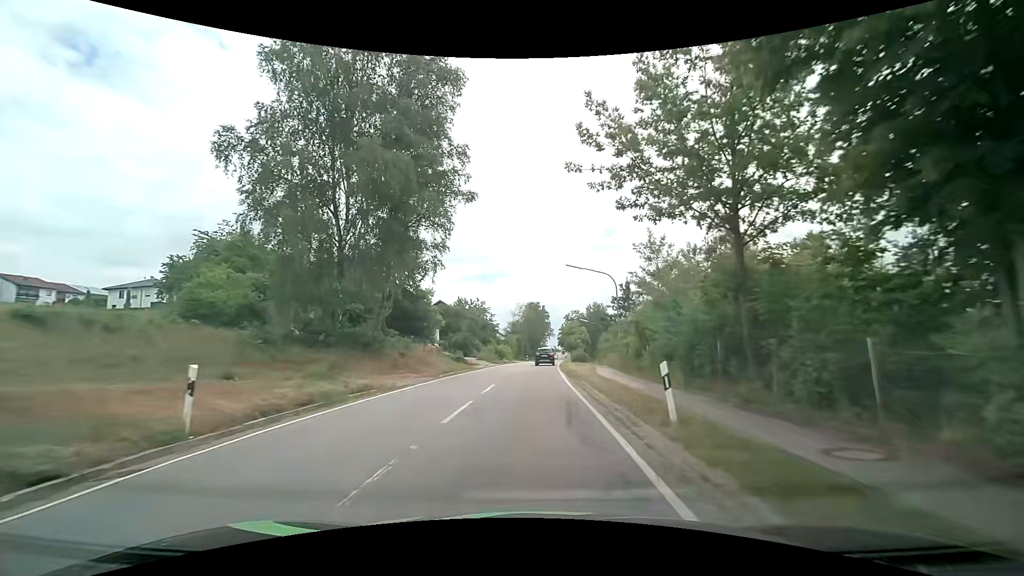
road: tertiary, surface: asphalt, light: Day
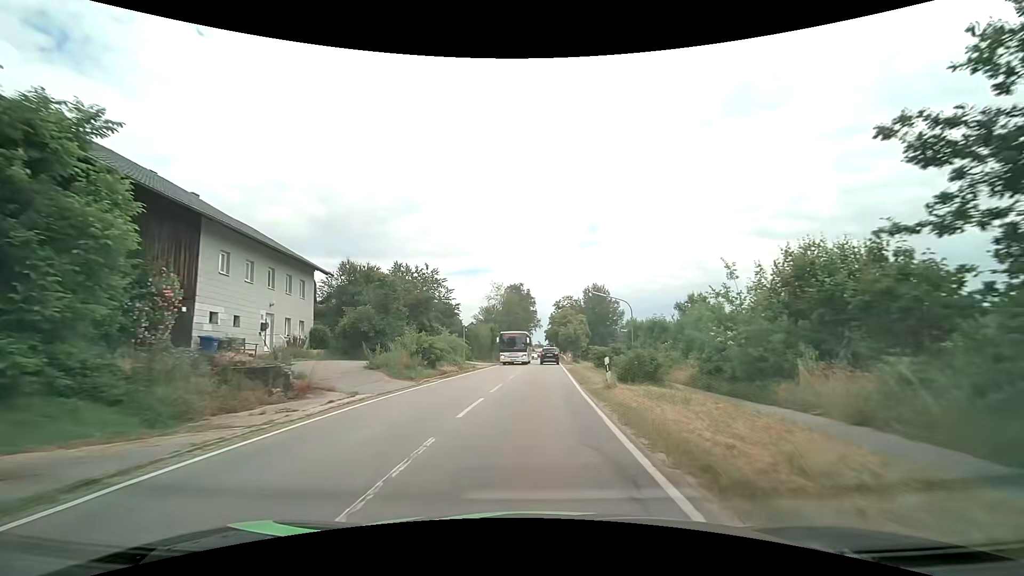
(+0.2, +35.4) m; +2°
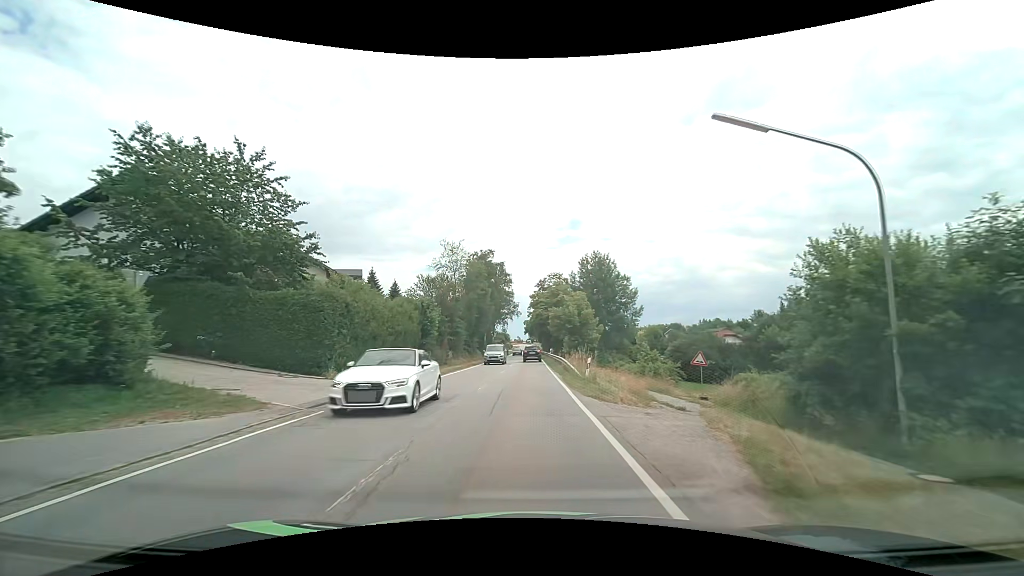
(+0.9, +36.6) m; +2°
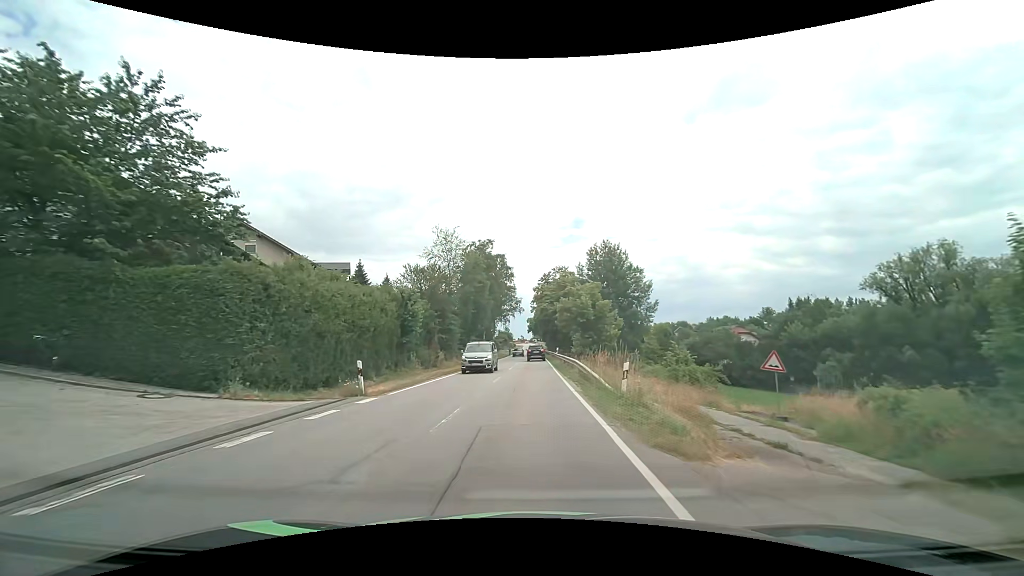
(0.0, +7.5) m; 0°
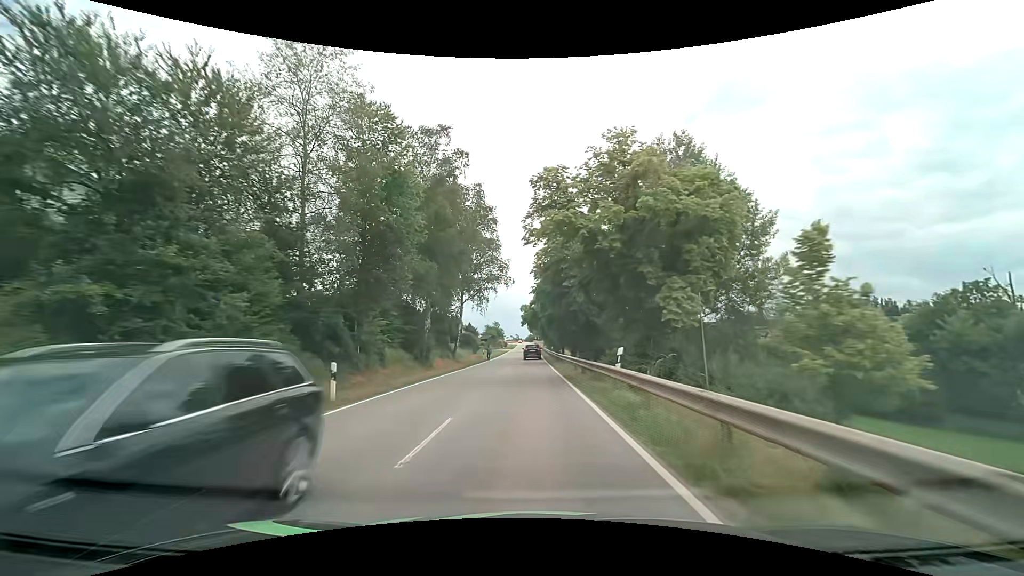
(-0.3, +38.8) m; 0°
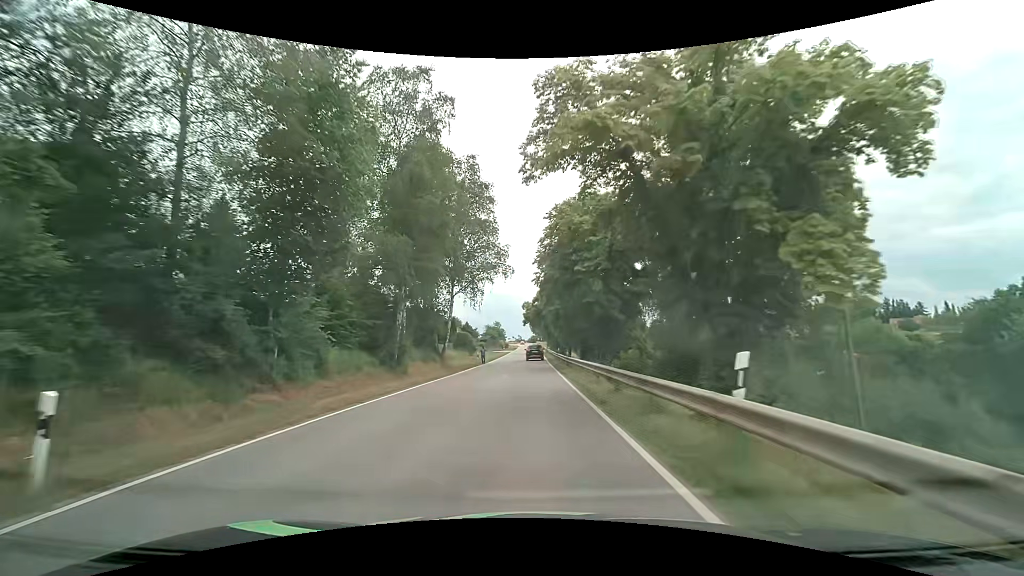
(0.0, +8.0) m; 0°
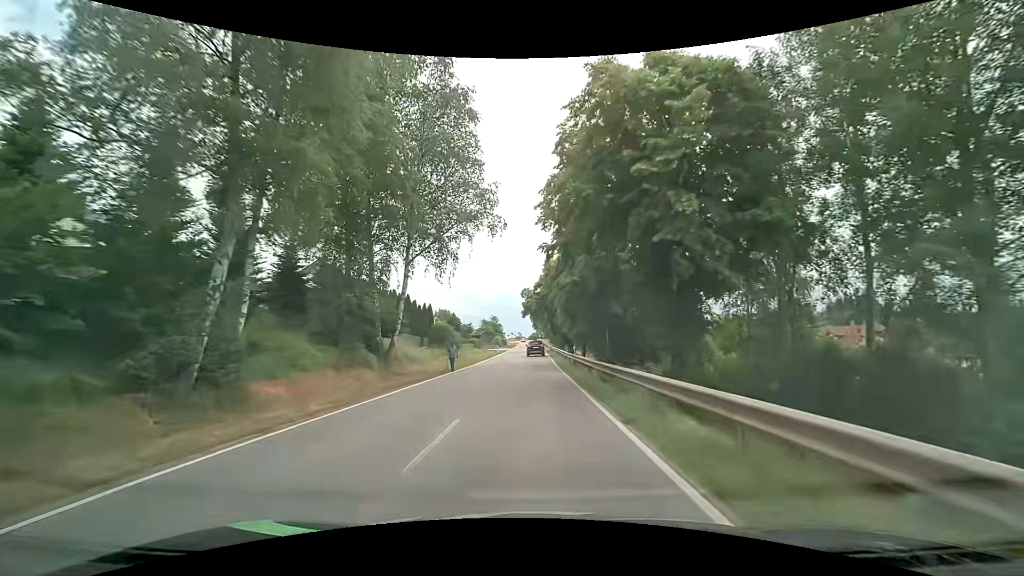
(-0.1, +16.2) m; 0°
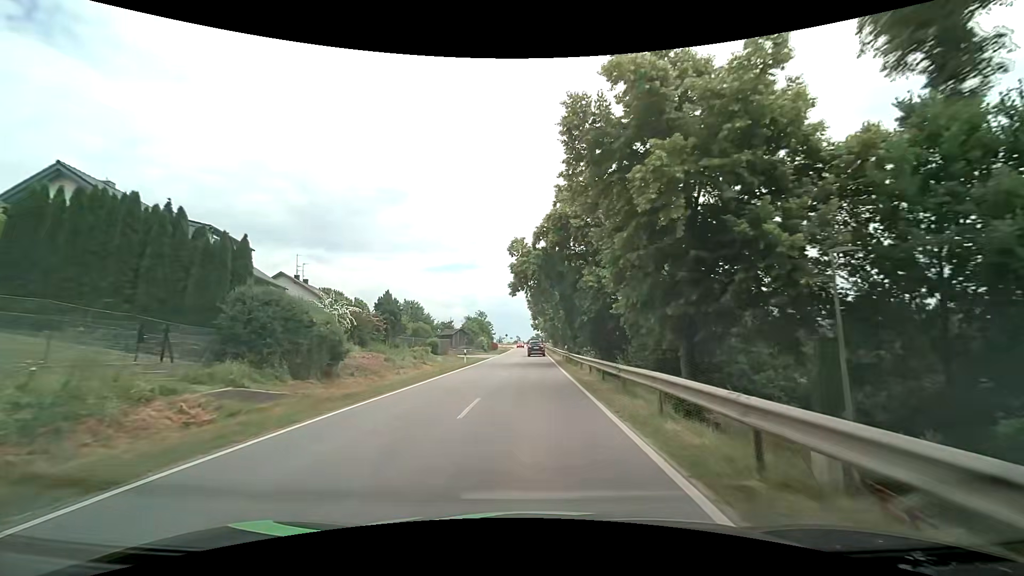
(+0.2, +32.6) m; 0°
